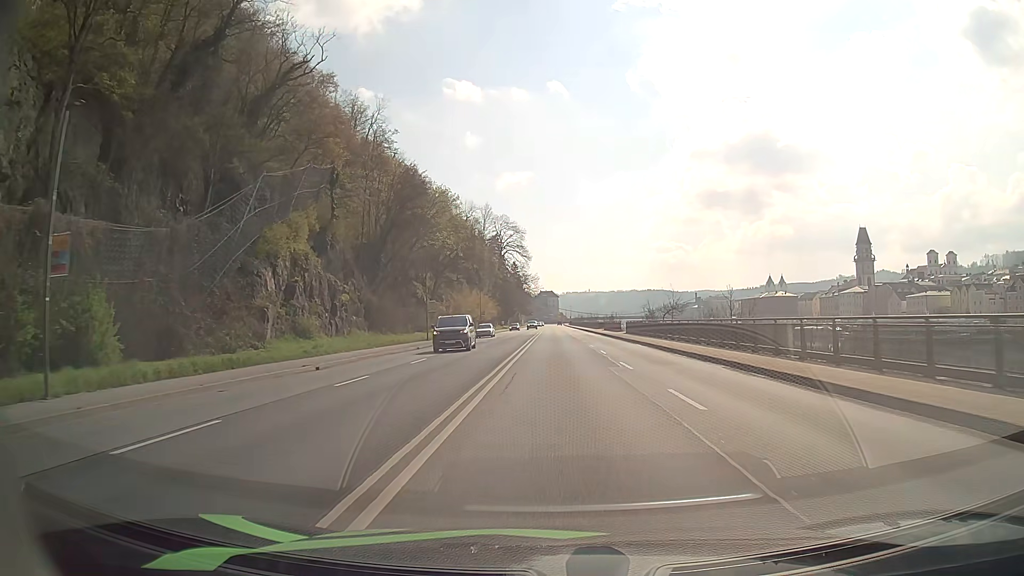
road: primary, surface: asphalt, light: Day
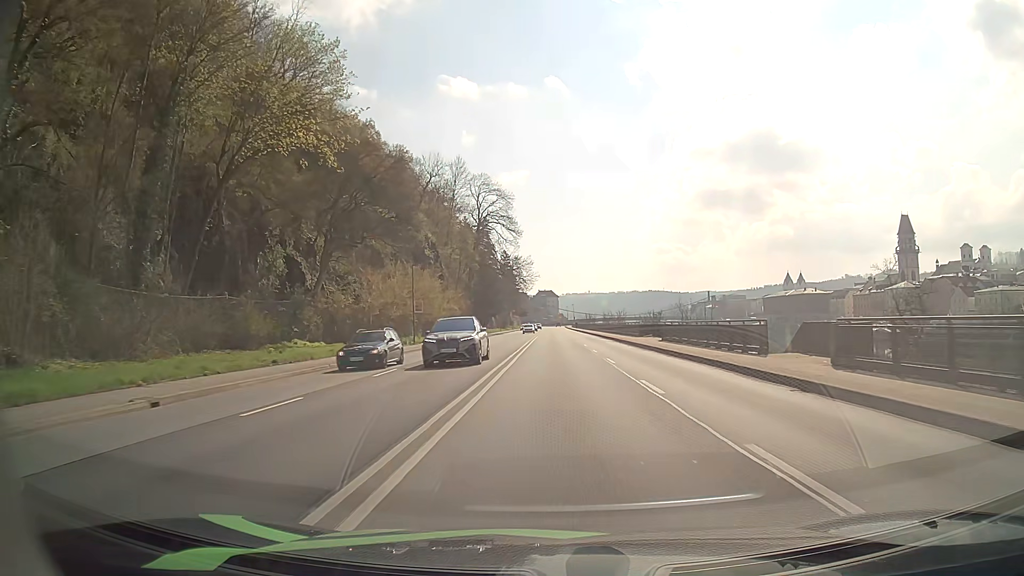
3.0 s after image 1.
(+0.2, +50.3) m; 0°
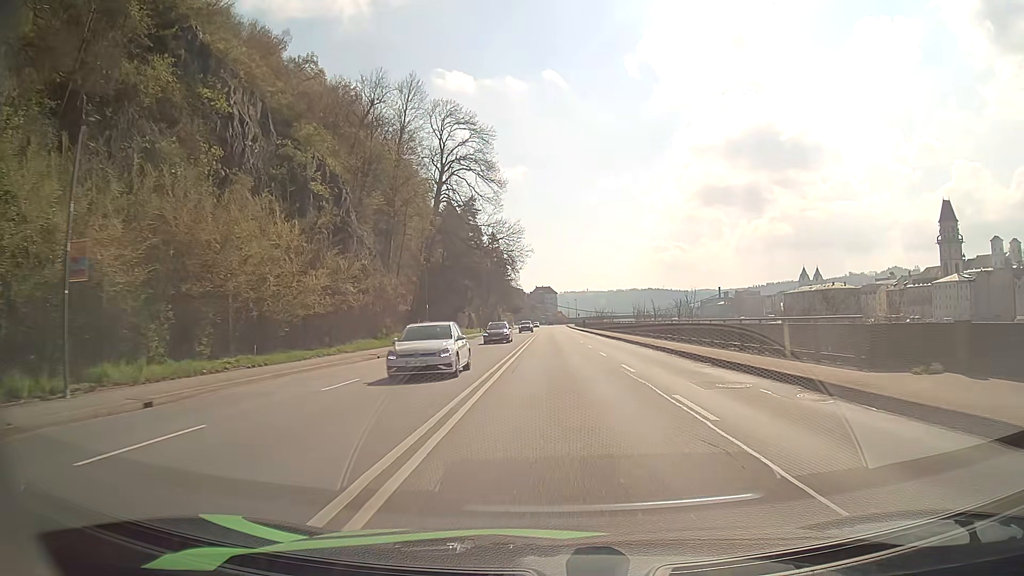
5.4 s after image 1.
(-0.1, +41.0) m; 0°
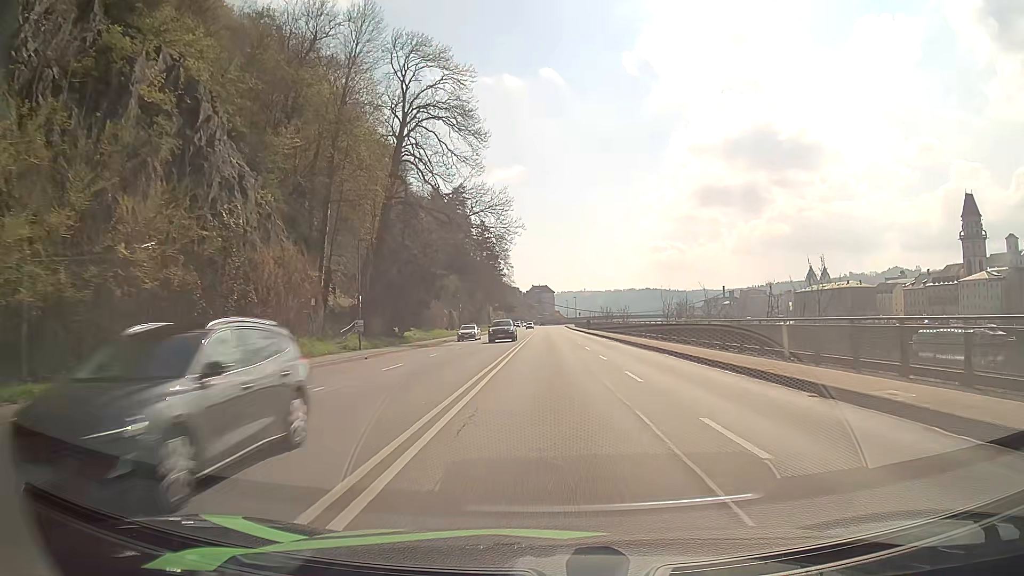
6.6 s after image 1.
(+0.1, +20.7) m; 0°
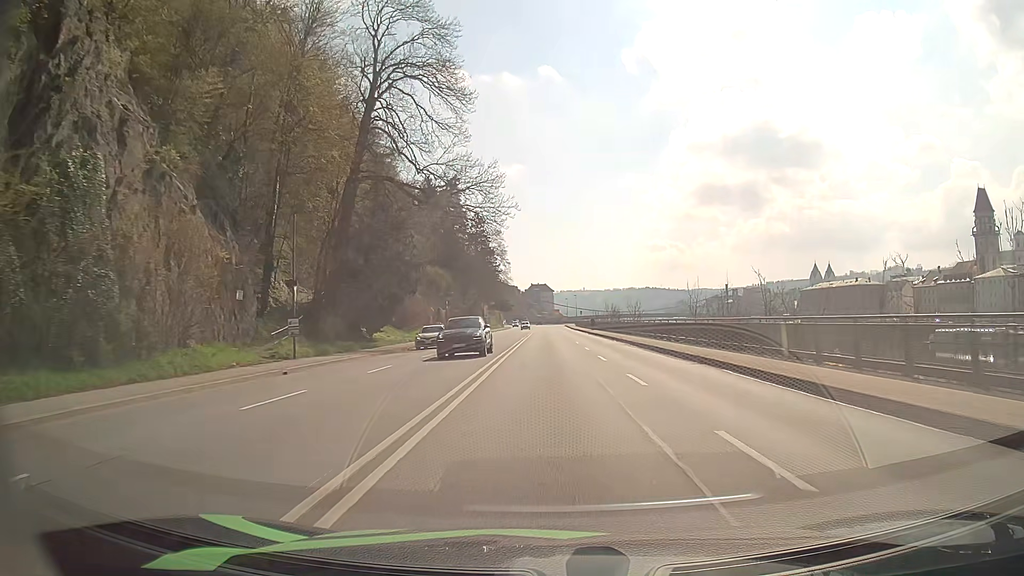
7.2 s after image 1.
(0.0, +10.3) m; 0°
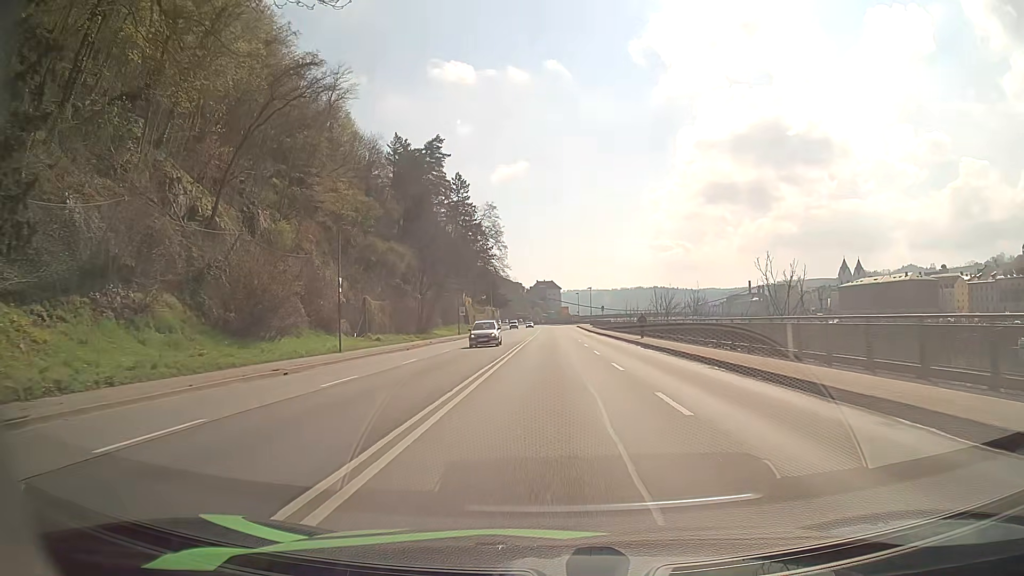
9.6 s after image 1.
(-0.3, +40.5) m; -1°
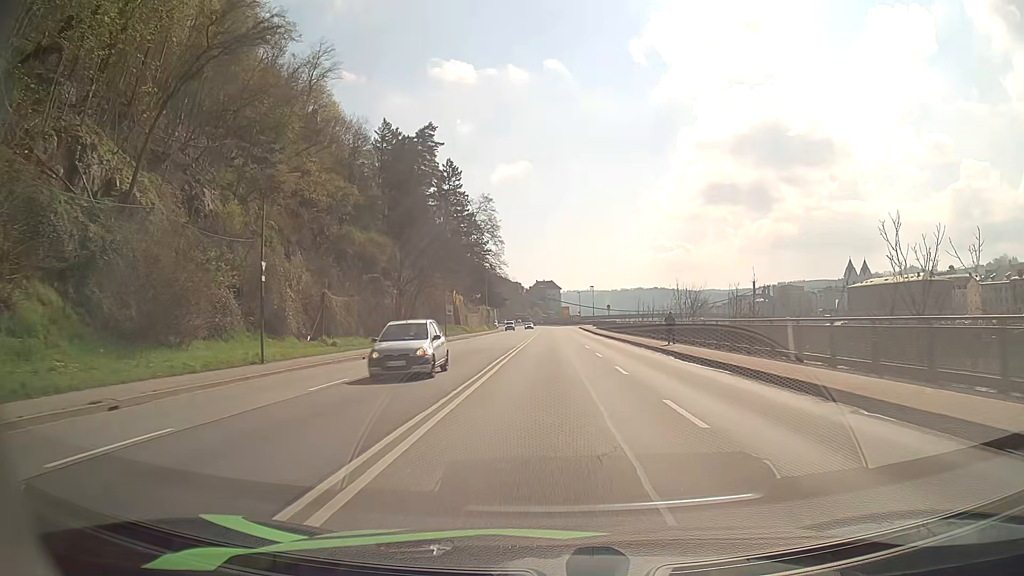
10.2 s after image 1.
(0.0, +10.0) m; 0°
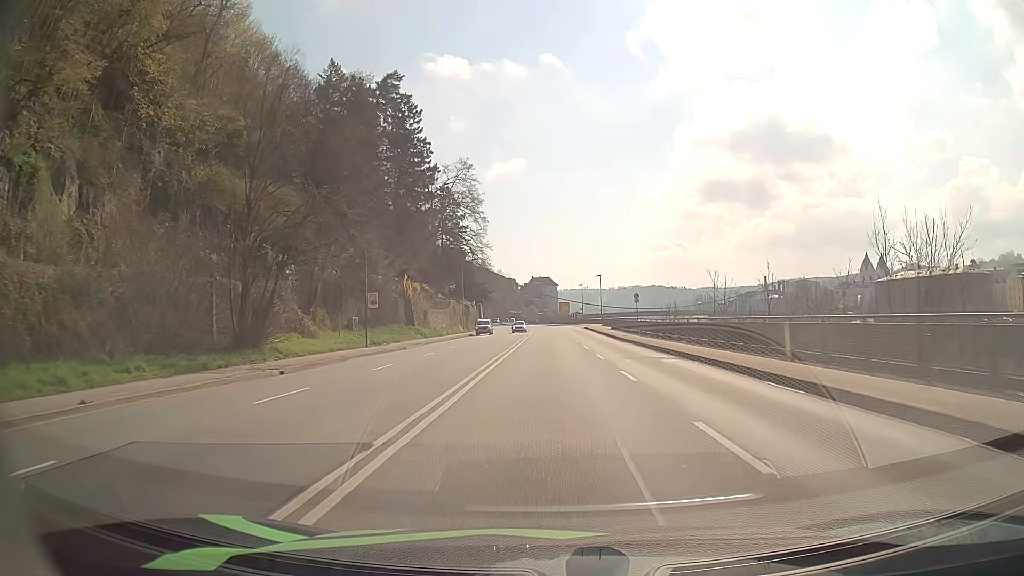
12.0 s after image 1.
(0.0, +29.8) m; 0°
(0, +10) (0, +20) (0, +30) (0, +40) (0, +50) (0, +60) (0, +70) (-1, +80) (-1, +90) (-1, +100) m
